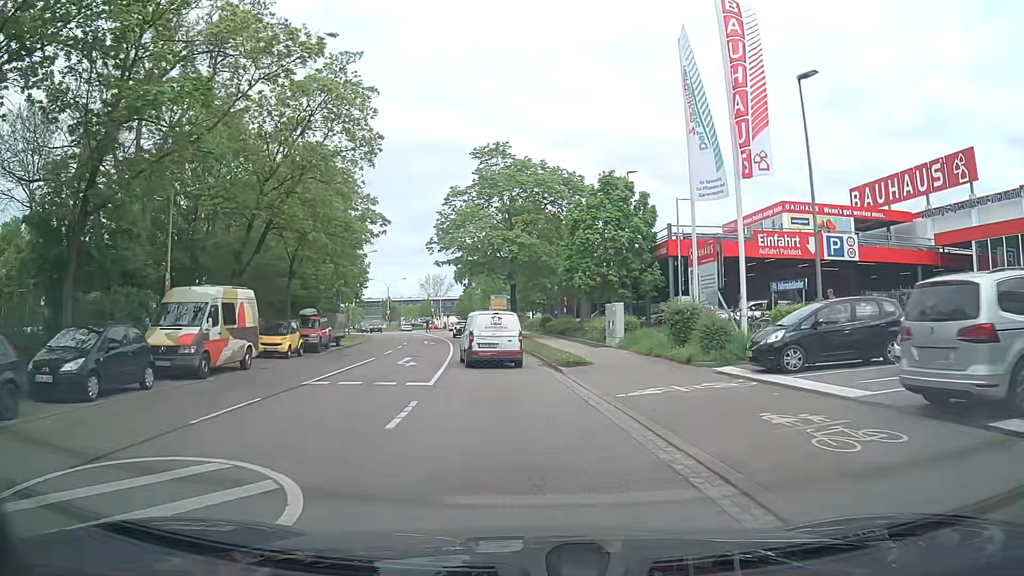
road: secondary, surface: asphalt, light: Day
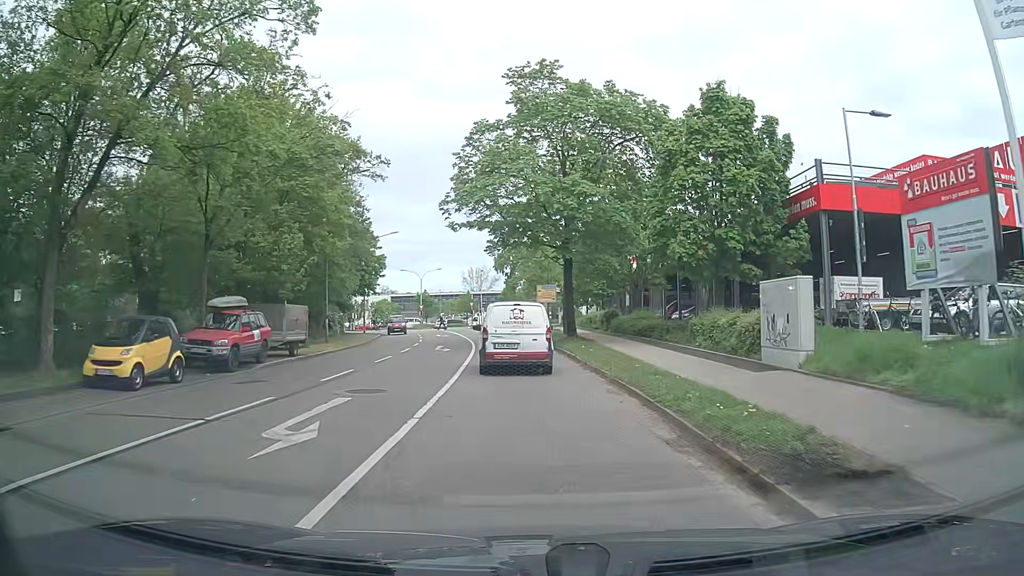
(-0.5, +14.4) m; -3°
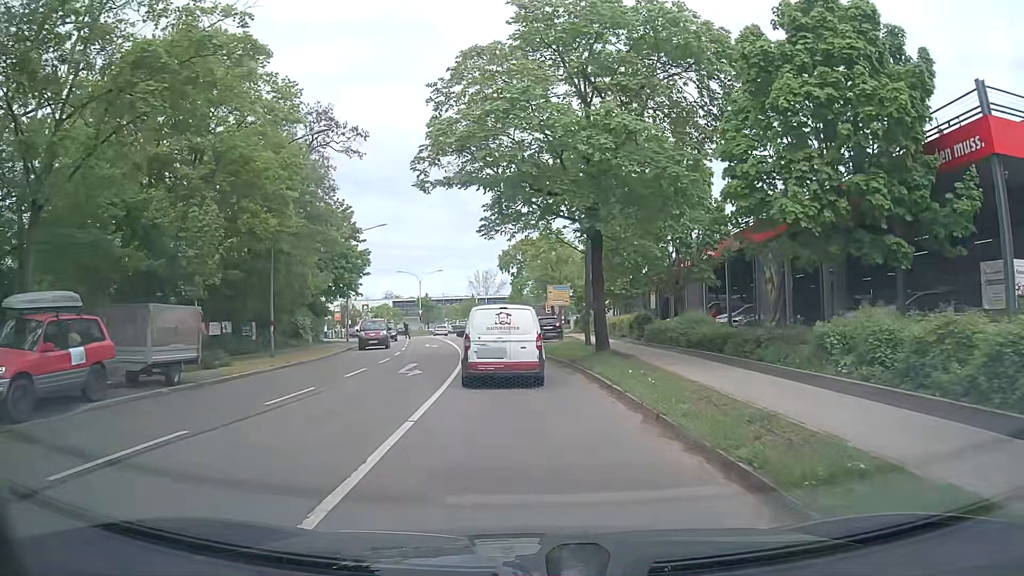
(-0.1, +9.2) m; 0°
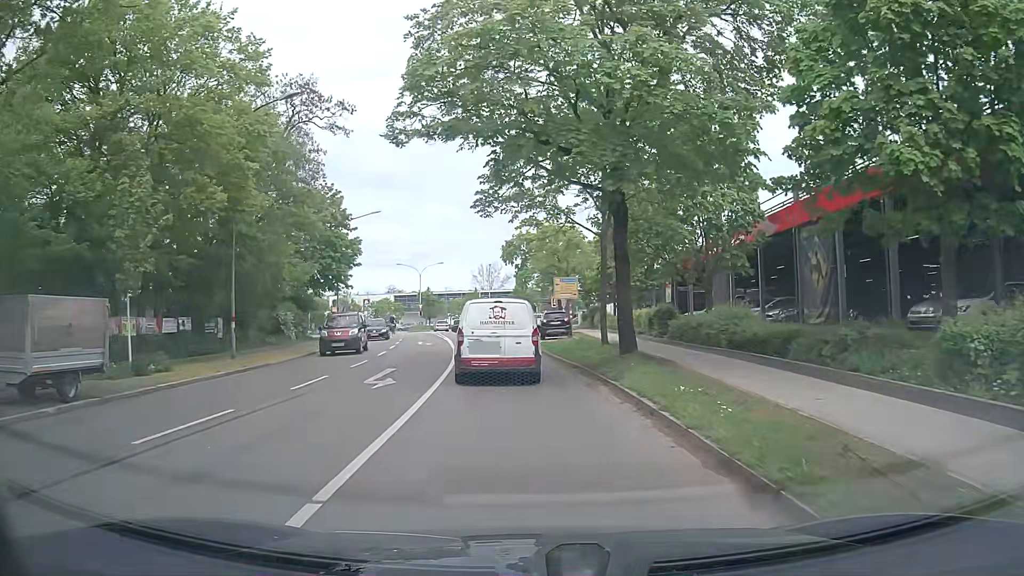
(-0.1, +4.3) m; -1°
